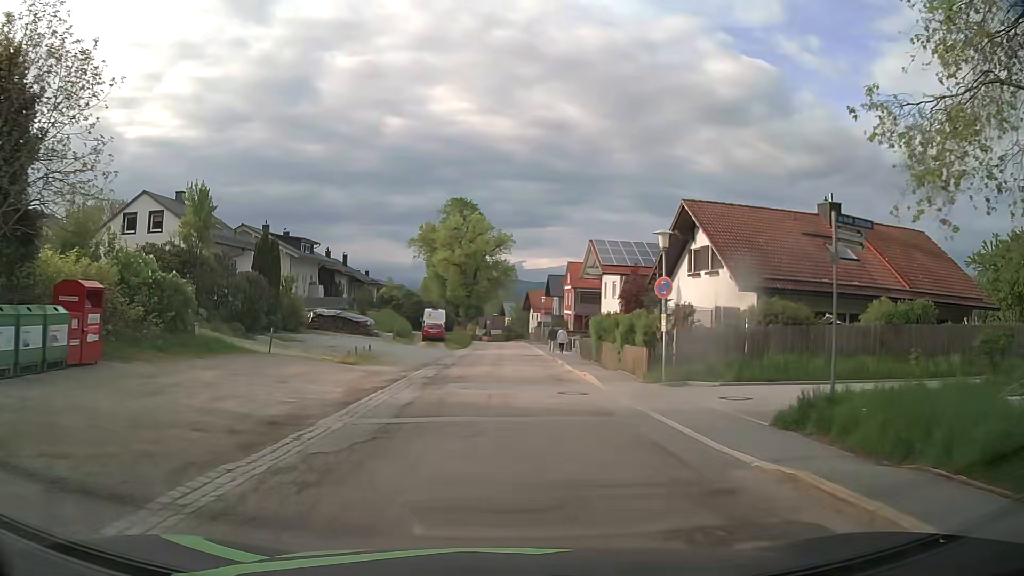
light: Day
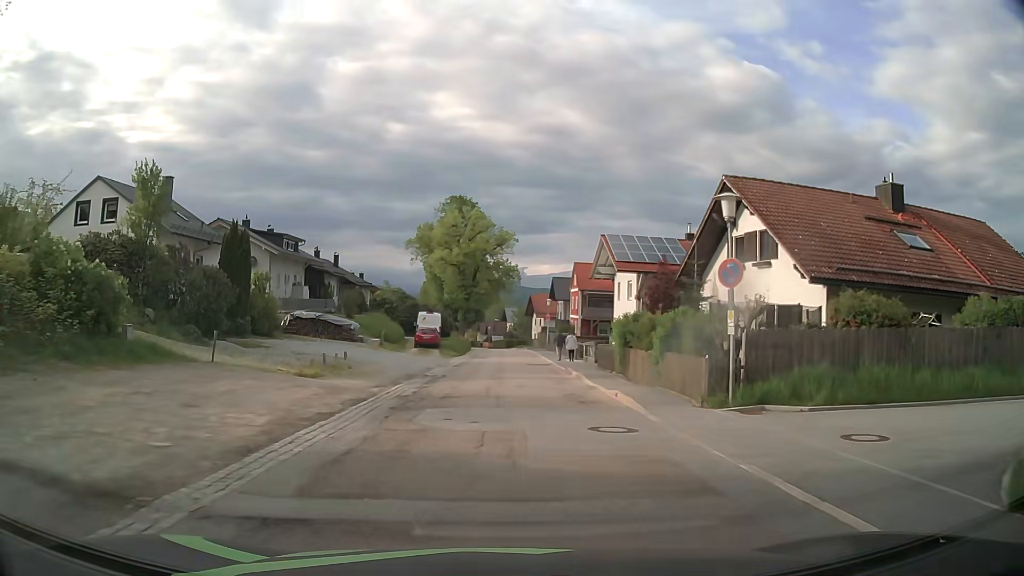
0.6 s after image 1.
(0.0, +5.8) m; 0°
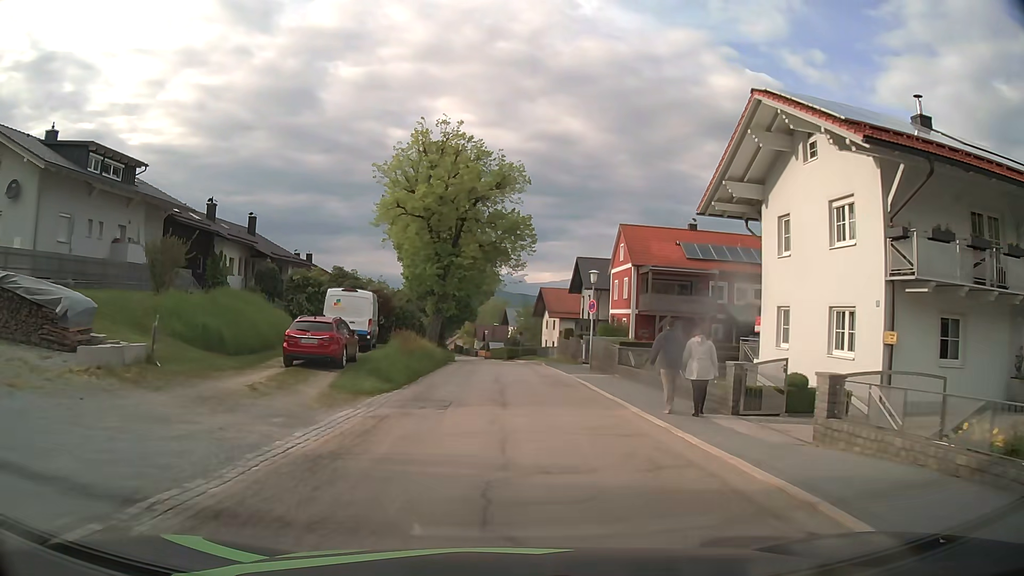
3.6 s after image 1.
(+0.1, +30.0) m; +1°
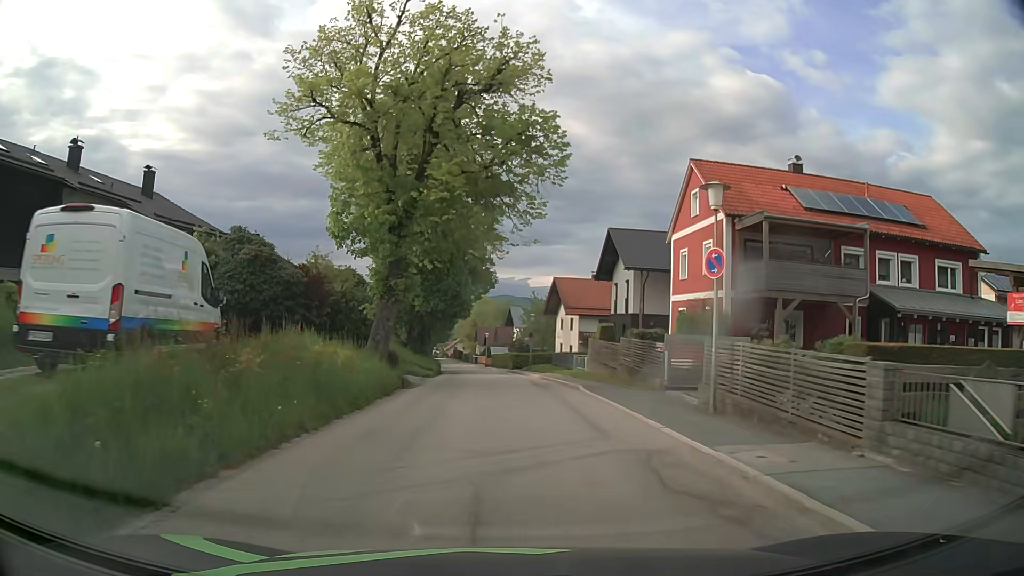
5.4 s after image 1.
(-0.2, +18.3) m; 0°
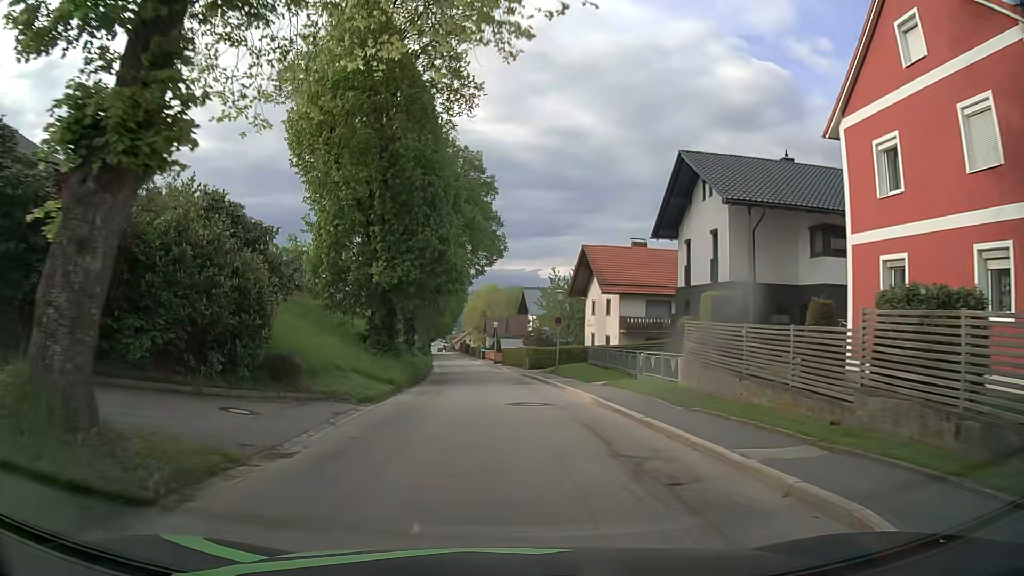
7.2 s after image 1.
(-0.3, +17.5) m; -2°
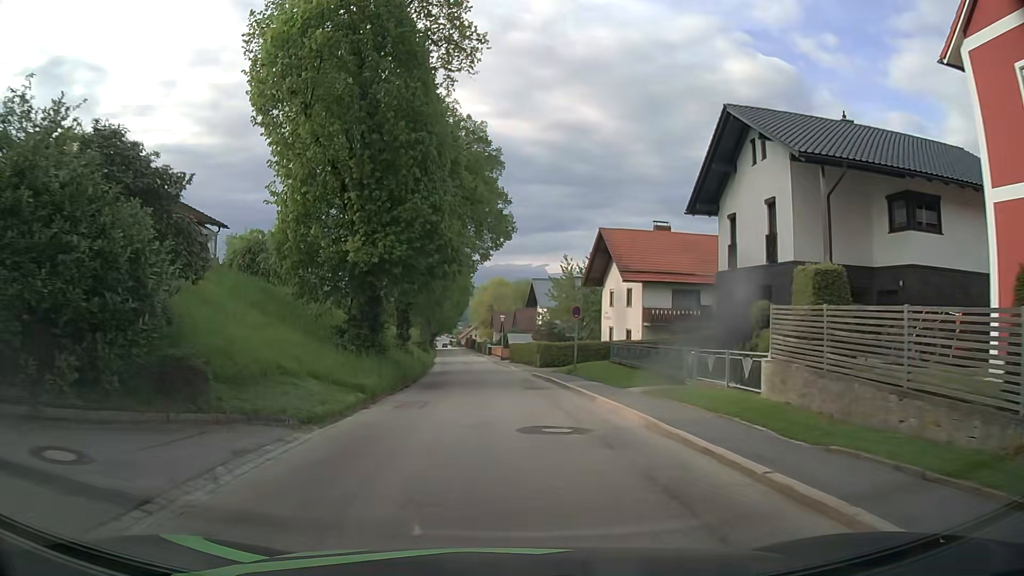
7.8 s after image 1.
(0.0, +5.7) m; -1°
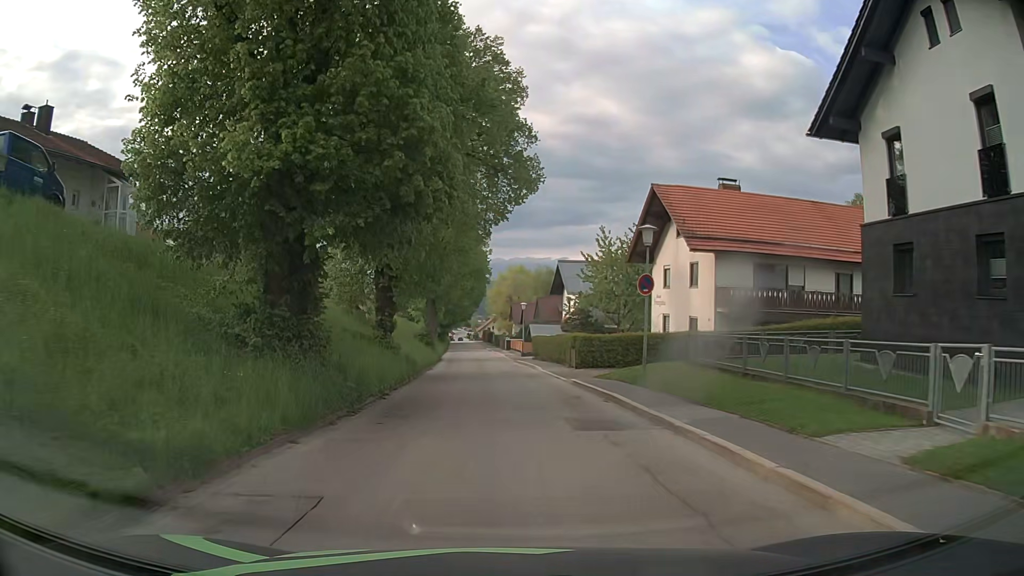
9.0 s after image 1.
(-0.2, +11.4) m; -1°
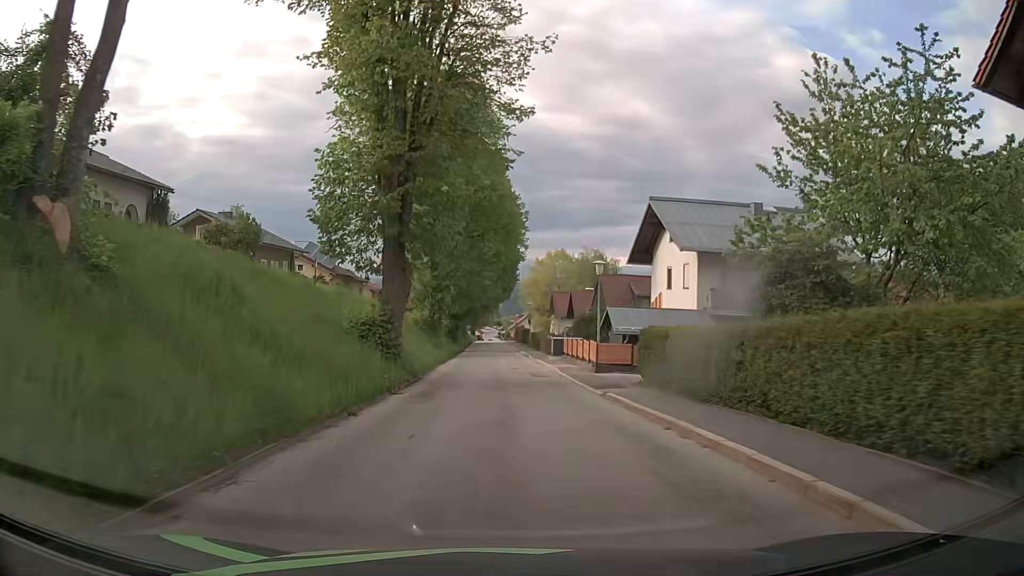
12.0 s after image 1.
(-0.9, +30.5) m; -3°
(0, +10) (0, +20) (0, +30) (0, +40) (-1, +50) (-1, +60) (-1, +70) (-1, +80) (-1, +90) (-2, +100) m
